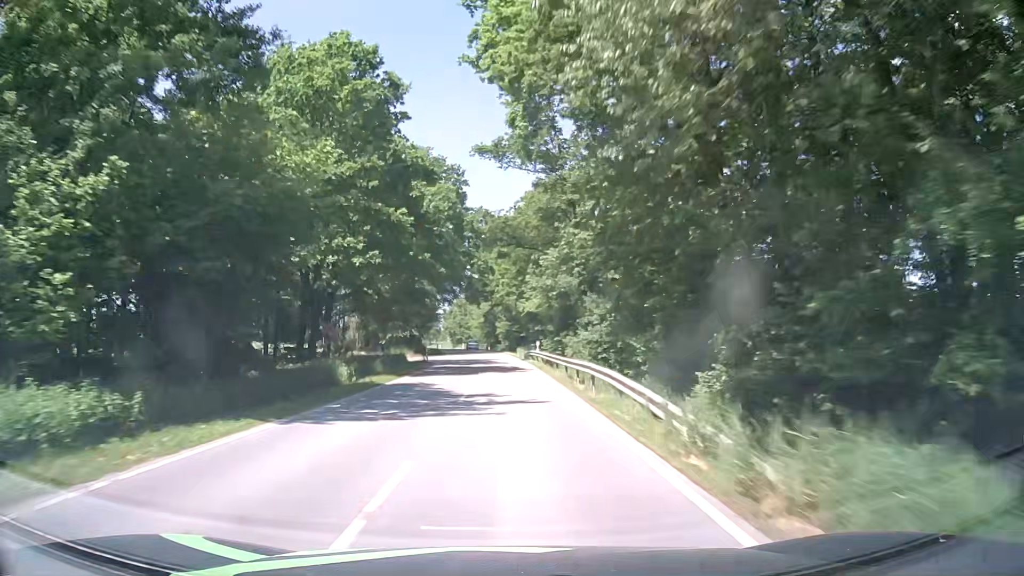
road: tertiary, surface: asphalt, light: Day
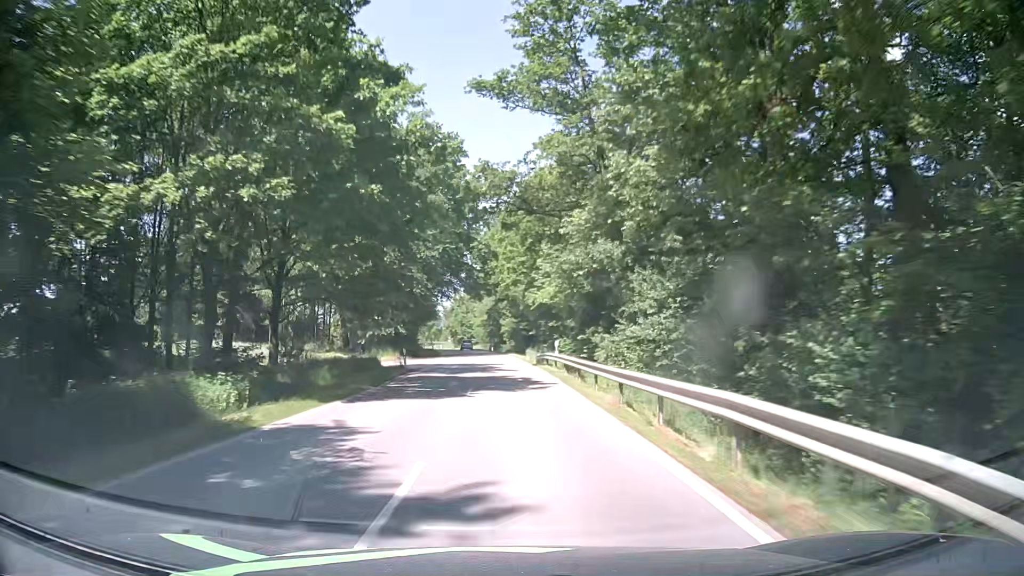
(0.0, +12.0) m; -1°
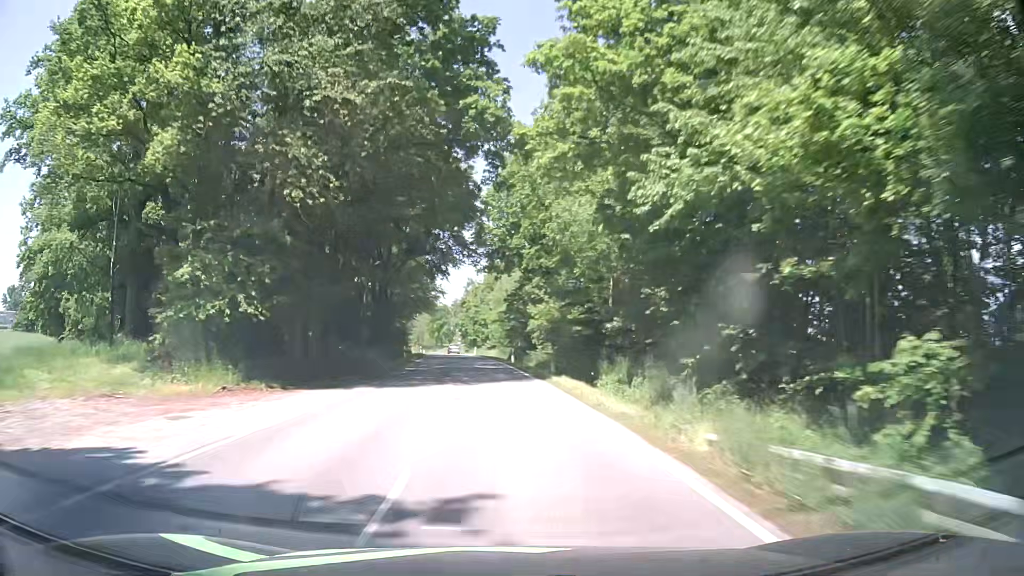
(-0.2, +36.3) m; -2°
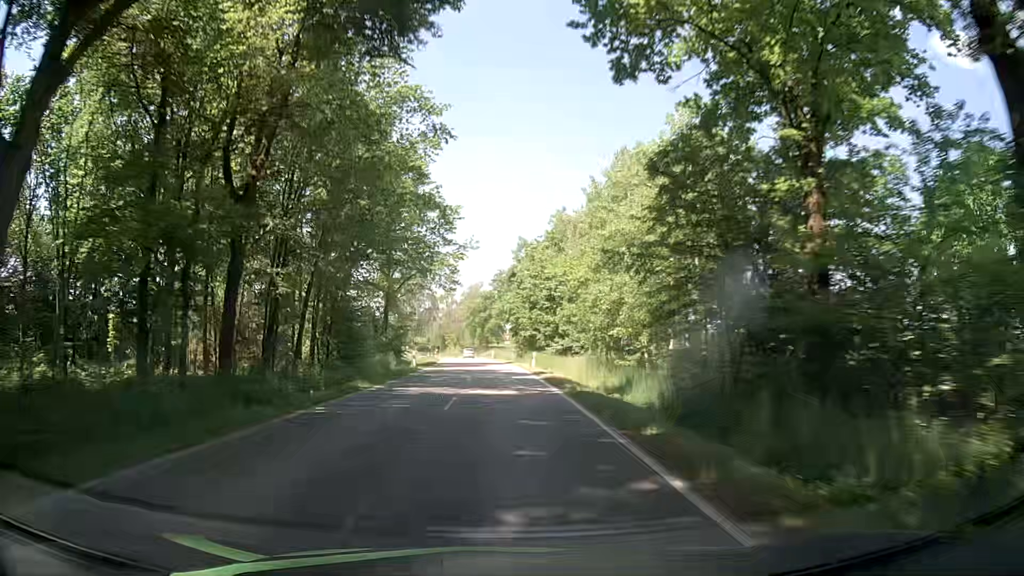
(-1.5, +49.0) m; -5°
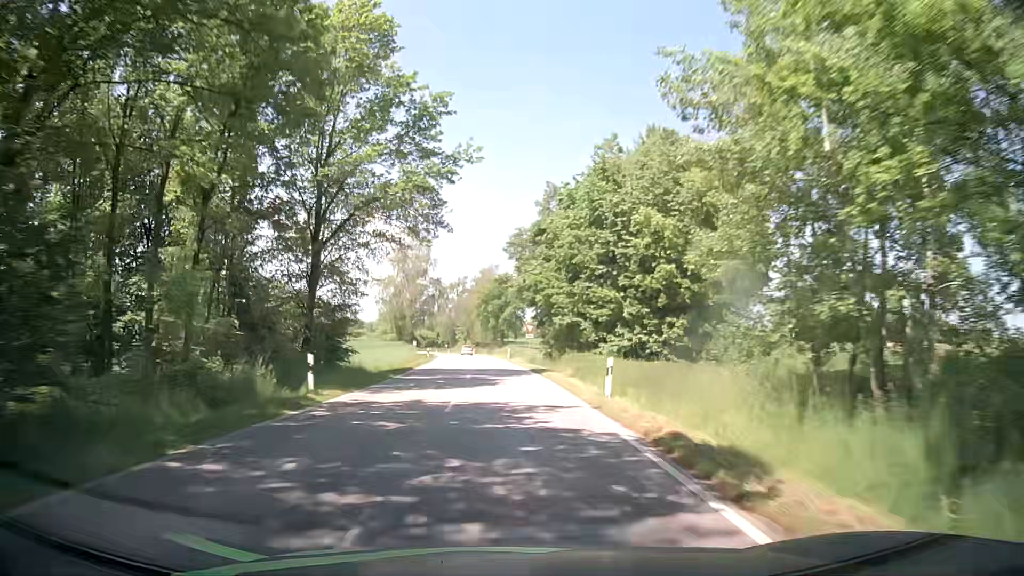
(0.0, +24.7) m; -1°
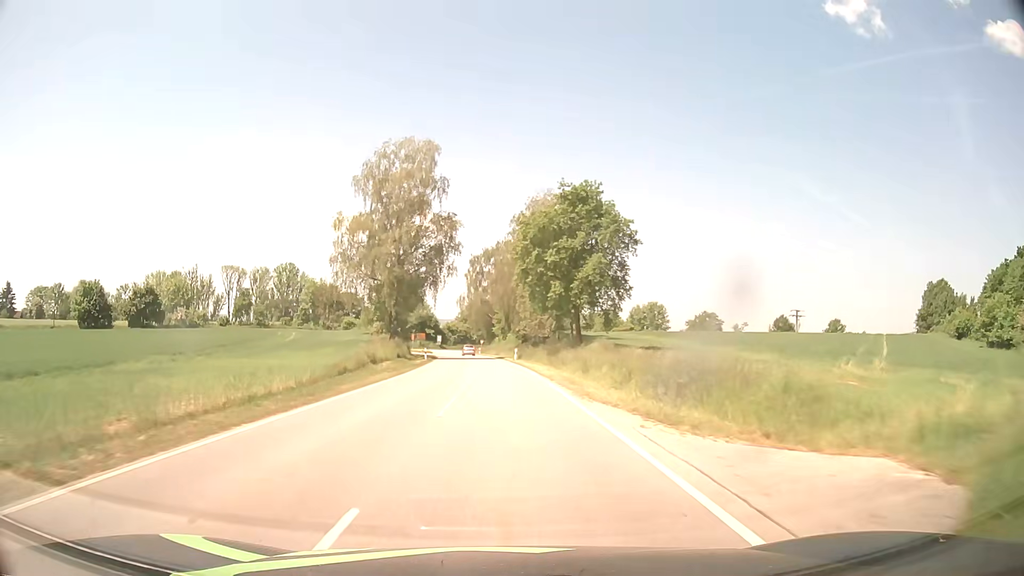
(-2.0, +59.1) m; -4°
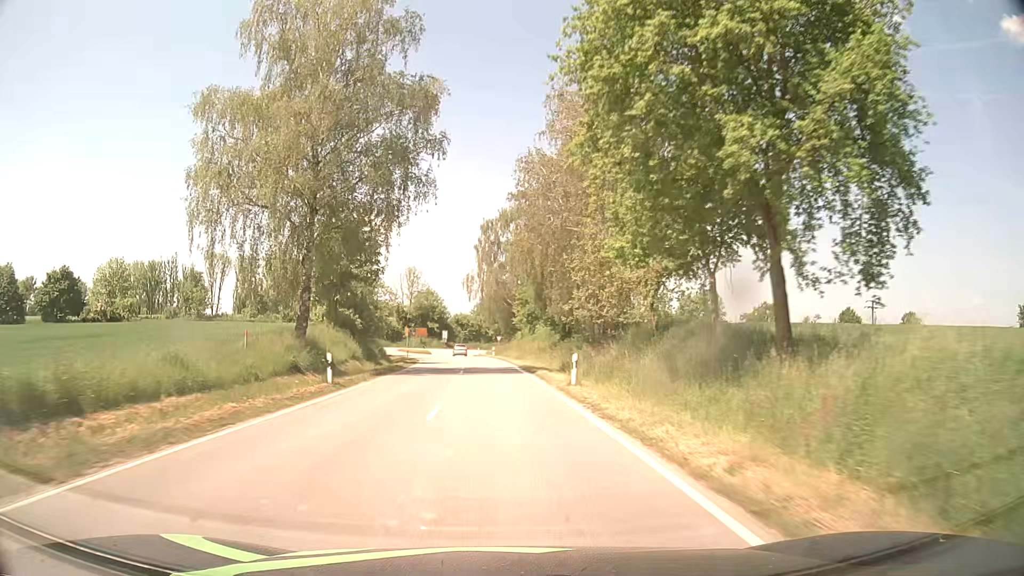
(-0.9, +34.3) m; -2°
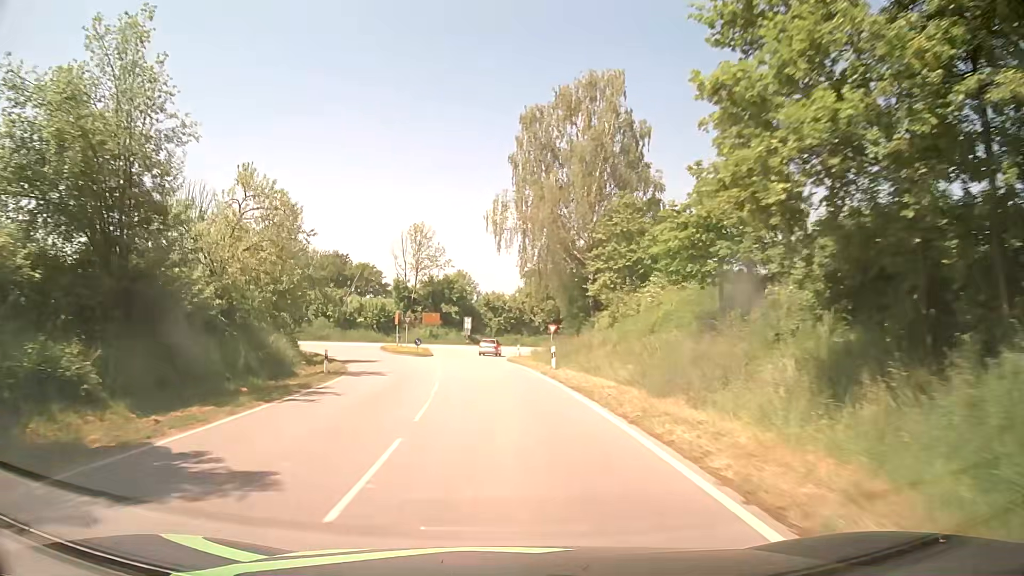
(-1.3, +42.7) m; -4°
(0, +10) (0, +20) (-1, +30) (-1, +40) (-2, +50) (-1, +60) (+2, +69) (+8, +77) (+16, +82) (+26, +86) m
